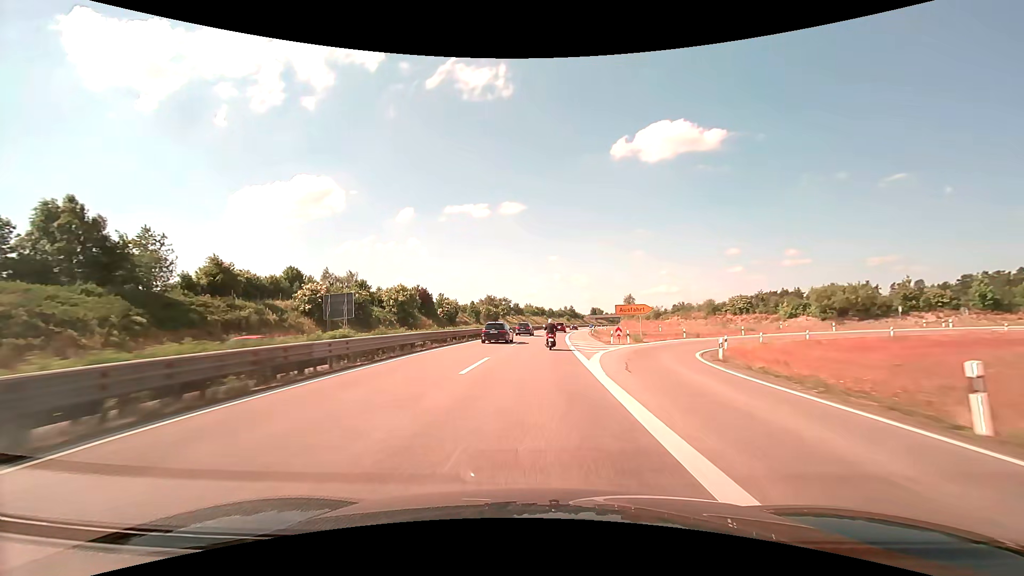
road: trunk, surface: asphalt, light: Day
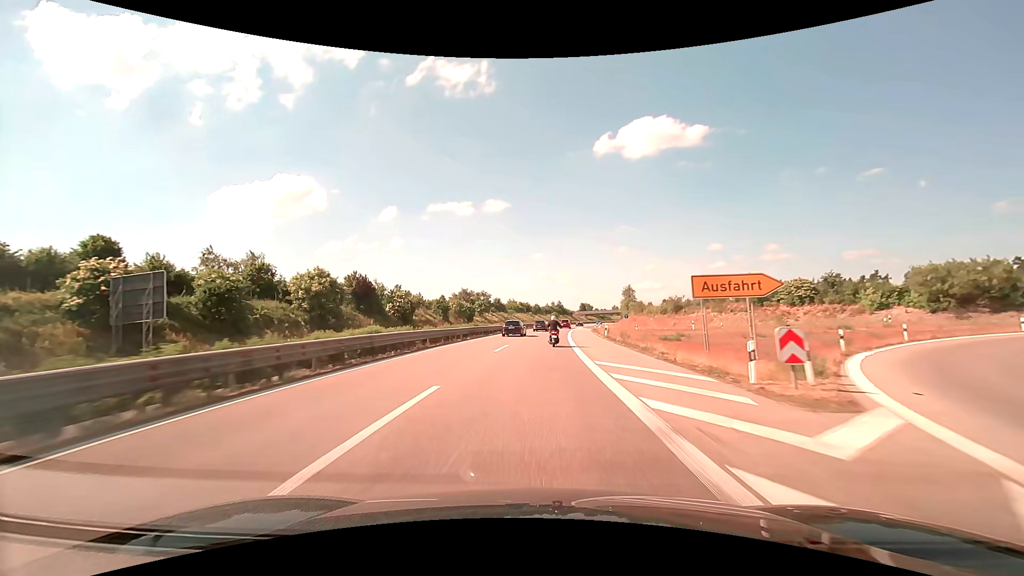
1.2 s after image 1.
(+0.4, +26.9) m; +2°
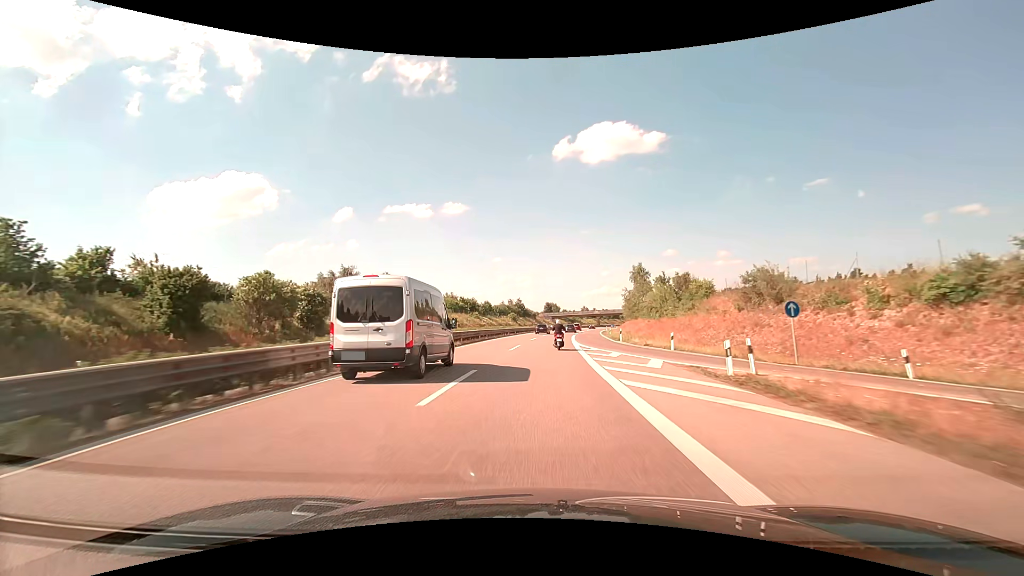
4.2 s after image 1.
(+2.6, +67.2) m; +5°
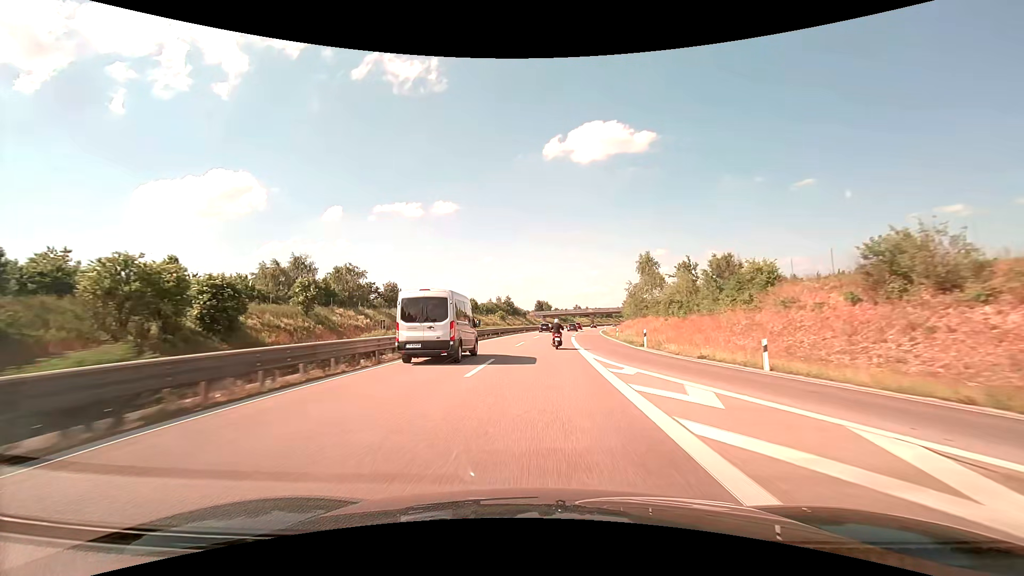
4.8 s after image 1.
(+0.1, +13.5) m; +1°
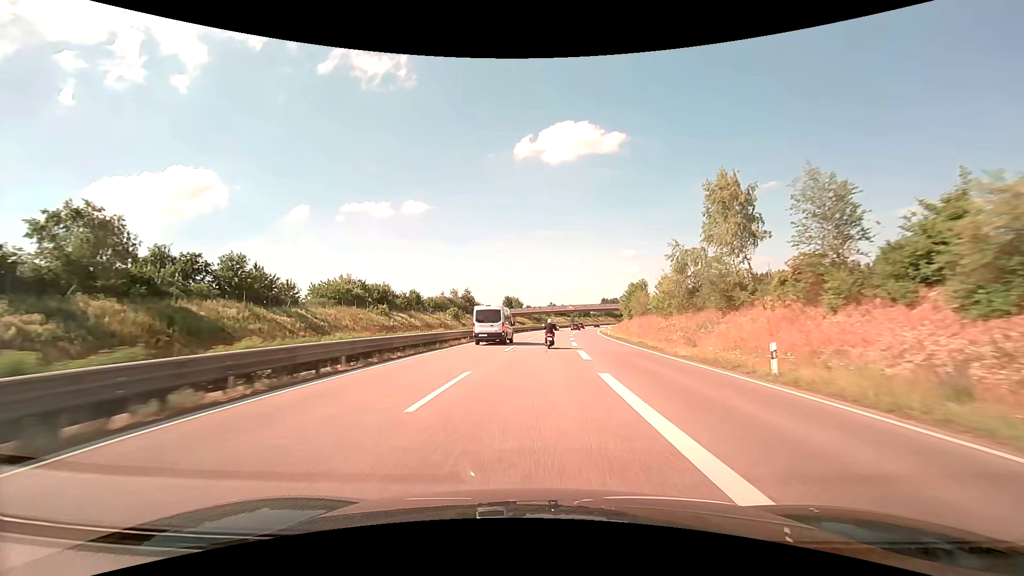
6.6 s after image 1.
(+1.2, +40.6) m; +3°
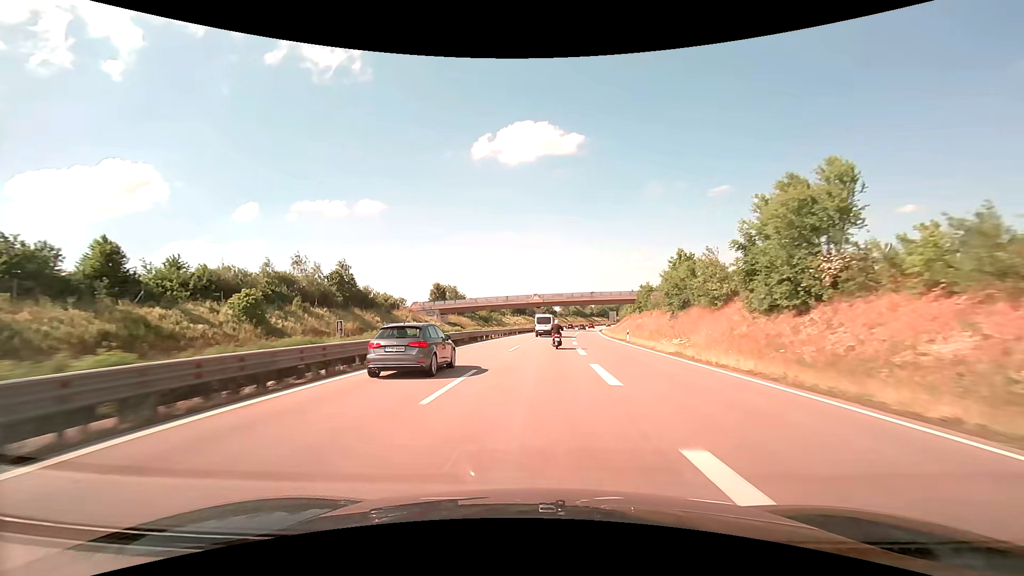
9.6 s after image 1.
(+2.8, +68.3) m; +5°
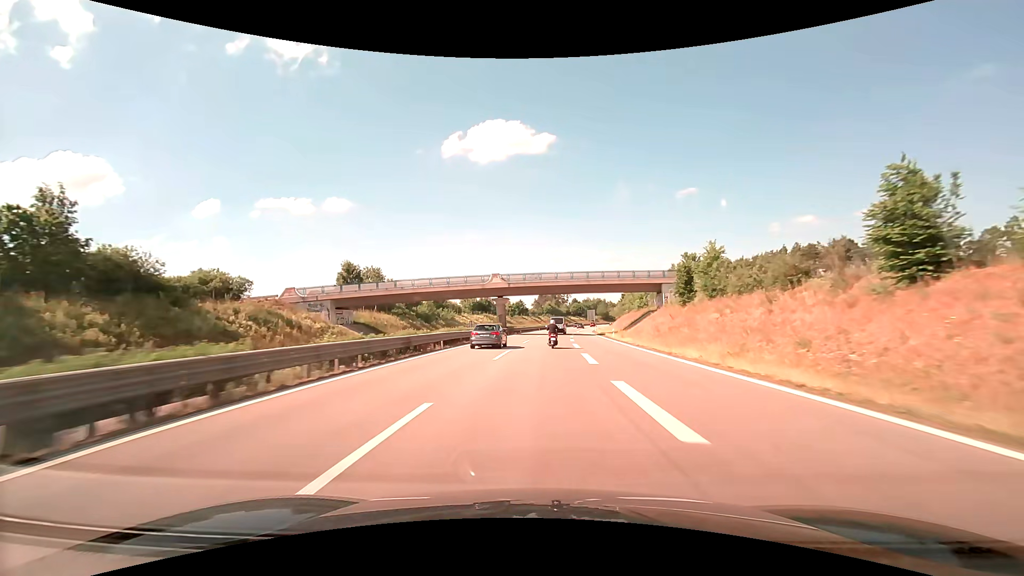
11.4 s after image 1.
(+1.1, +41.7) m; +3°
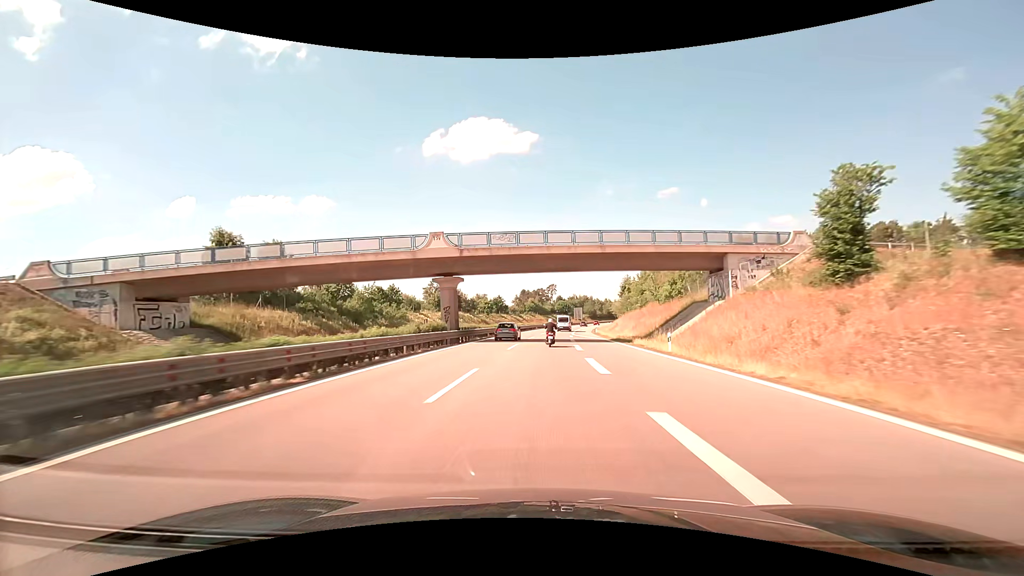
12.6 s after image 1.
(+0.6, +28.1) m; +2°
(0, +10) (0, +20) (+1, +30) (+1, +40) (+2, +50) (+2, +60) (+3, +70) (+4, +80) (+5, +90) (+6, +100) m
